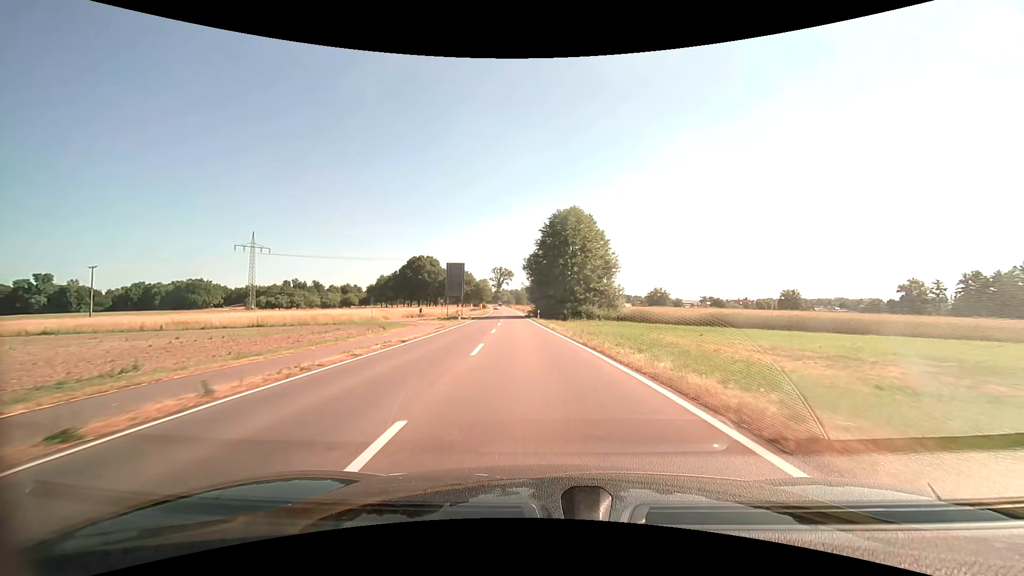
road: secondary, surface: asphalt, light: Day
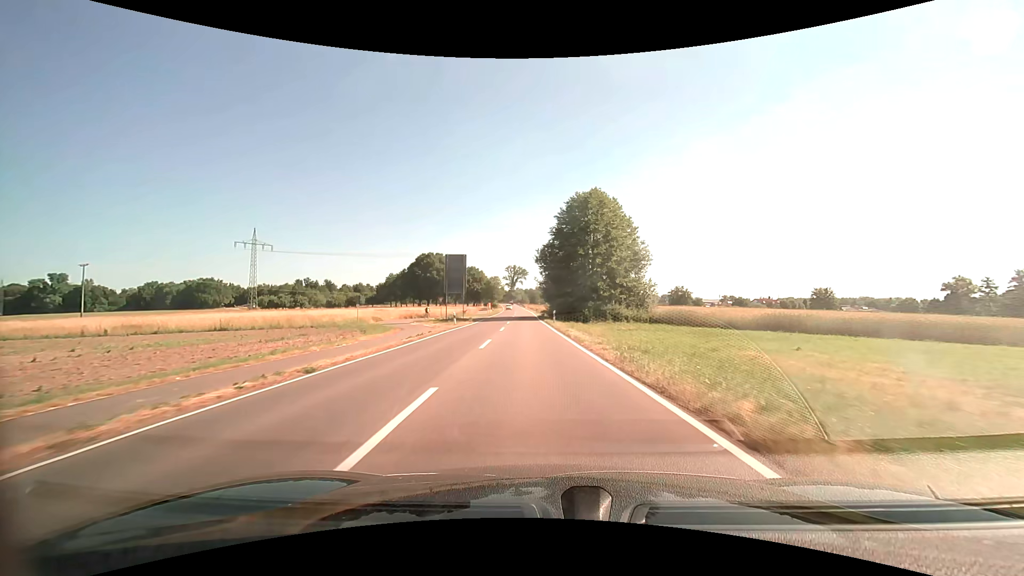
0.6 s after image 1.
(-0.2, +9.8) m; -2°
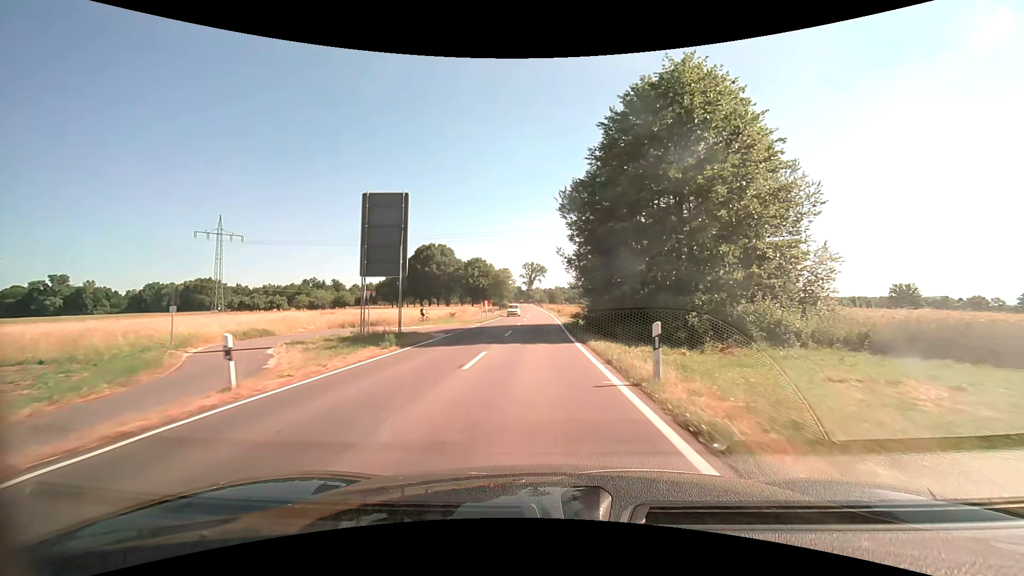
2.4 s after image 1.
(-0.8, +29.5) m; -2°
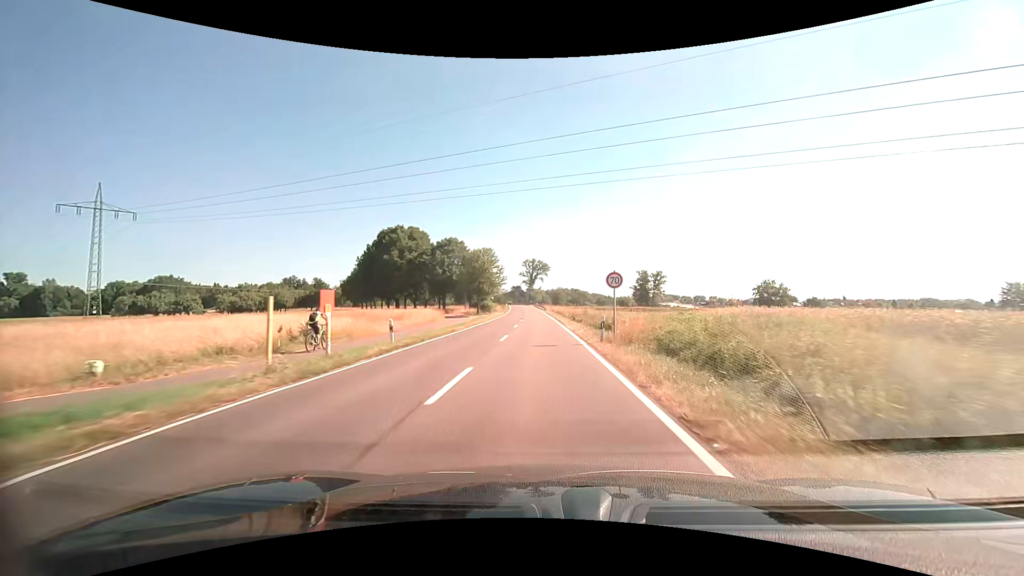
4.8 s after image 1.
(-0.3, +39.4) m; 0°
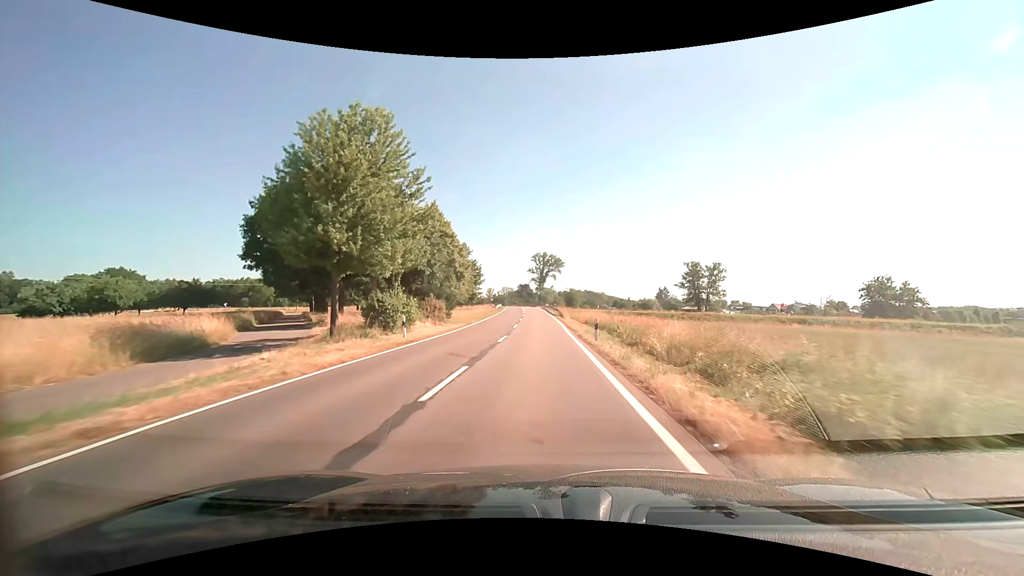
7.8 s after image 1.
(-0.6, +48.6) m; -2°
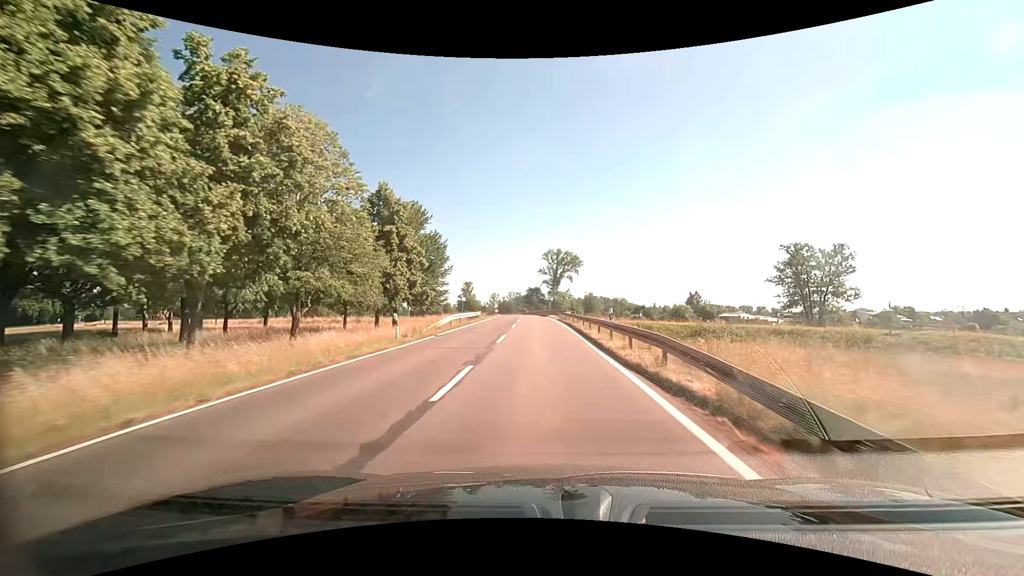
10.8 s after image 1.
(-0.5, +48.6) m; -2°
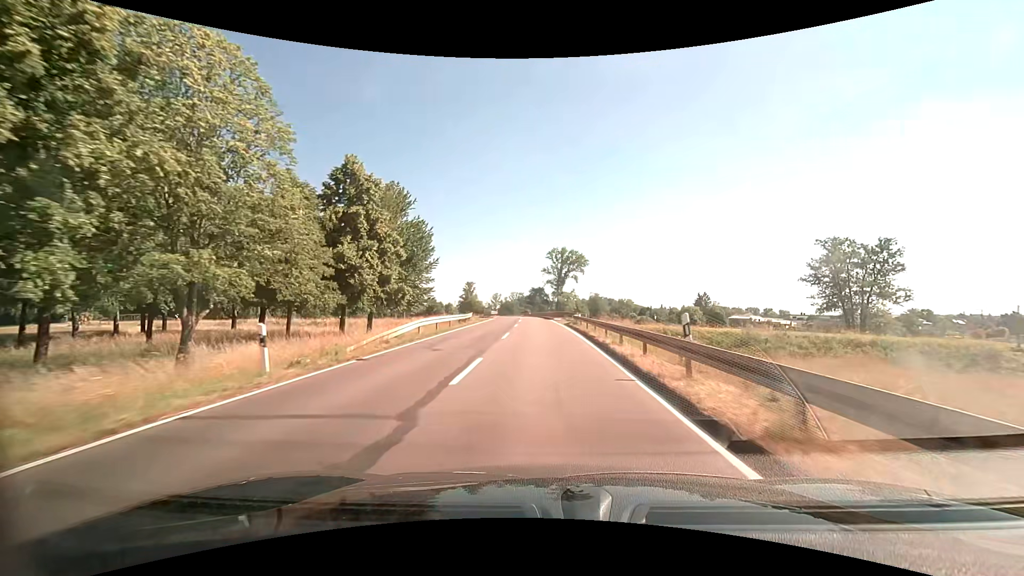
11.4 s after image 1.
(0.0, +9.6) m; 0°
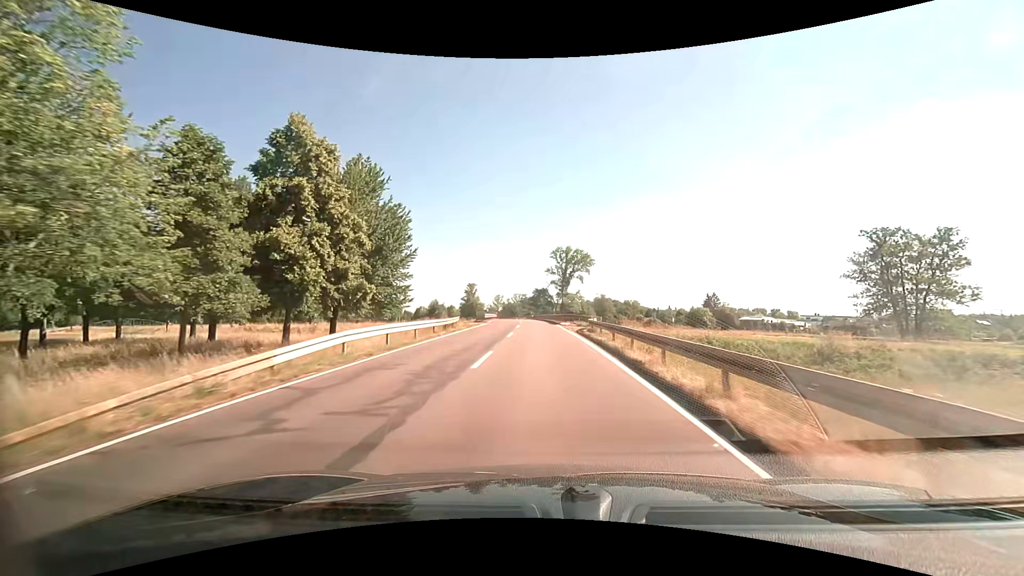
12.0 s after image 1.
(0.0, +9.6) m; 0°
